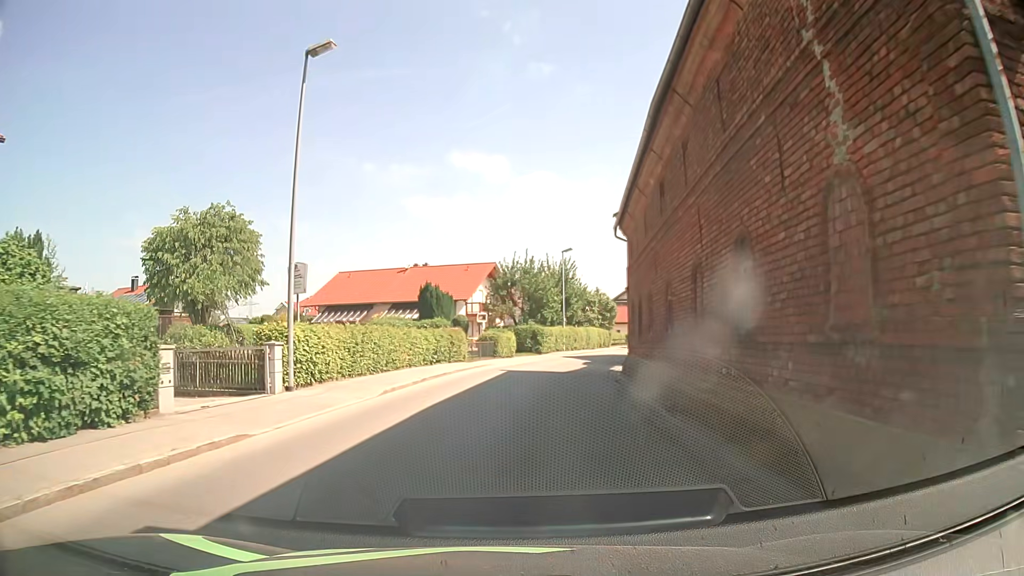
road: tertiary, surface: asphalt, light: Day
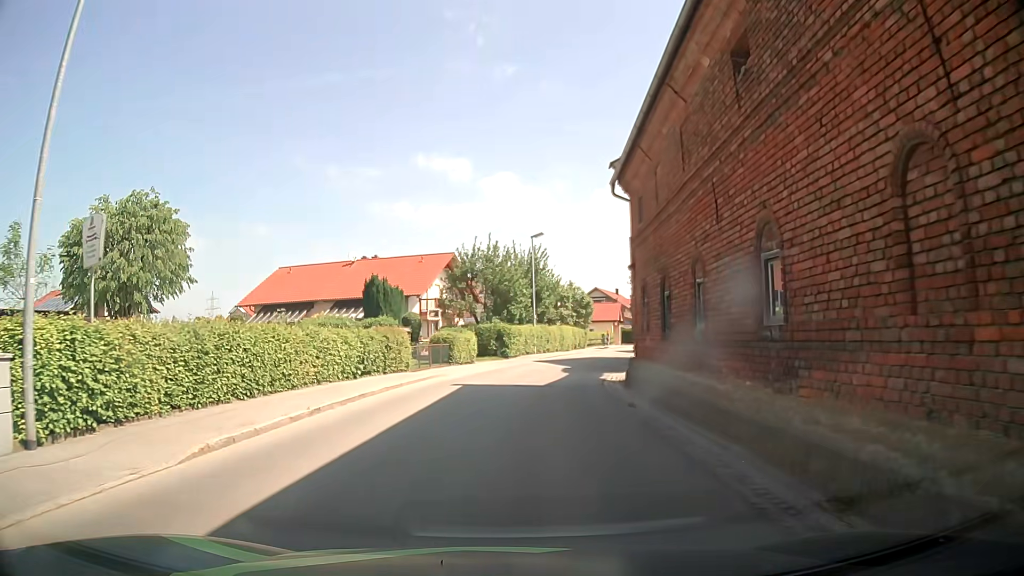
(+0.1, +8.0) m; +3°
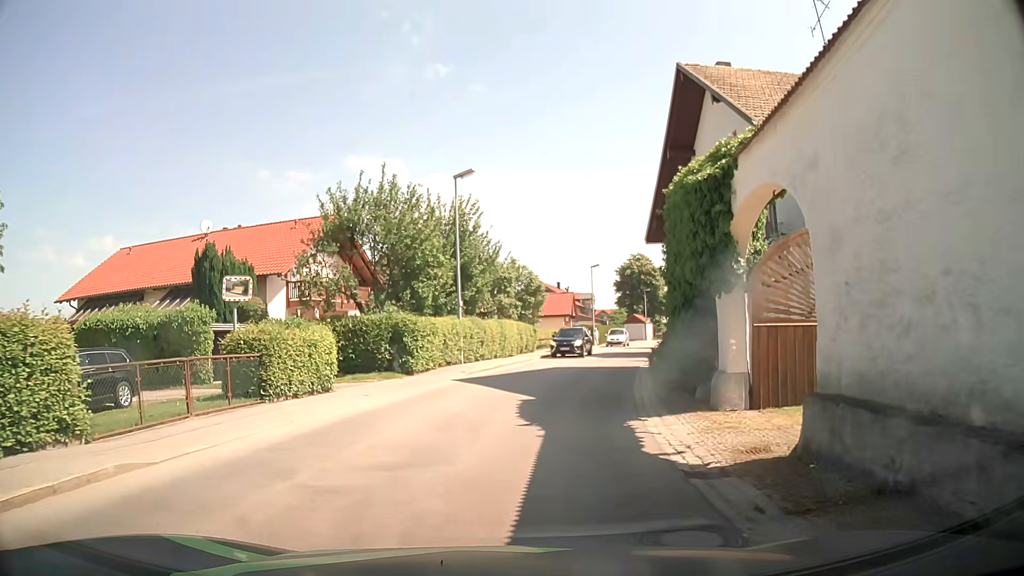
(+0.7, +17.2) m; +5°
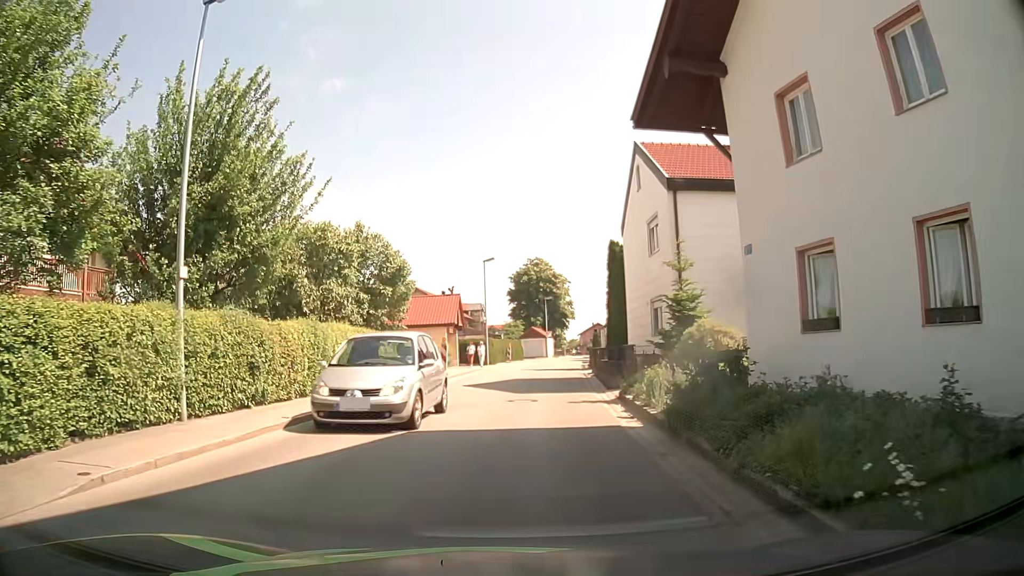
(+1.6, +16.9) m; +10°
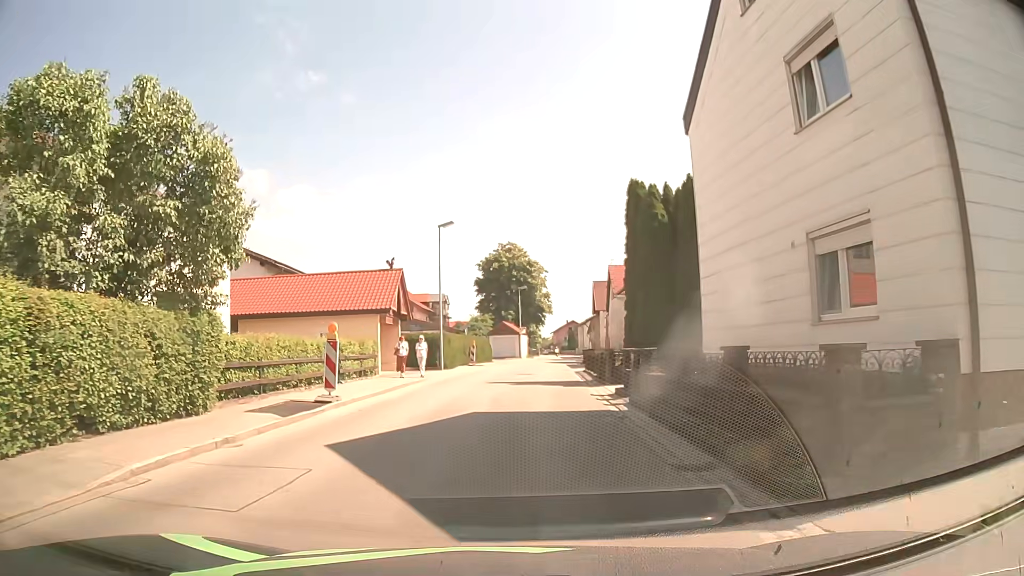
(+0.3, +14.6) m; +1°
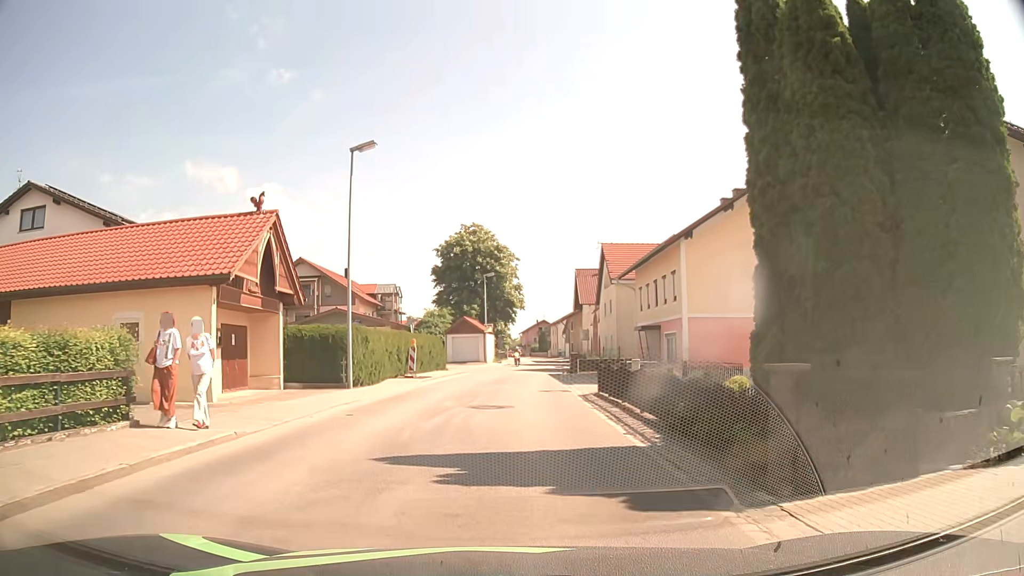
(+0.8, +15.3) m; +5°
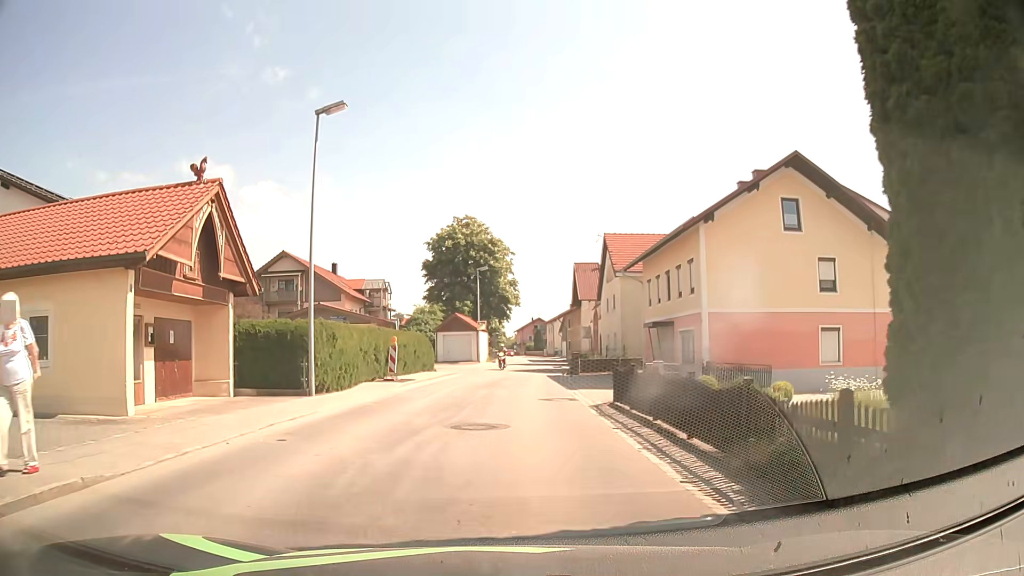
(0.0, +3.8) m; -1°
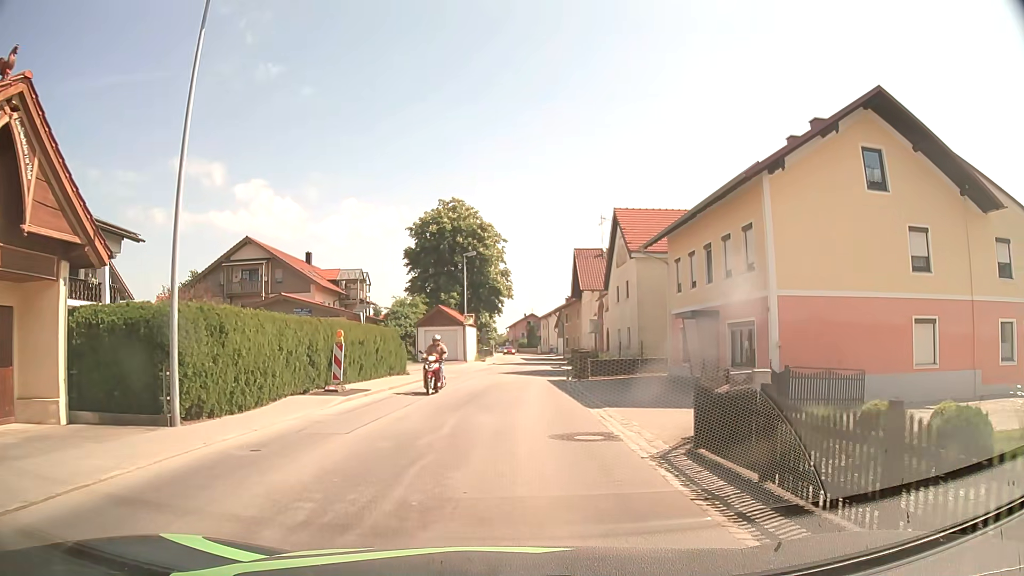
(+0.1, +7.5) m; +2°
(0, +10) (0, +20) (0, +30) (+1, +40) (+2, +50) (+2, +60) (+2, +70) (+2, +80) (+2, +90) (+2, +100) m
